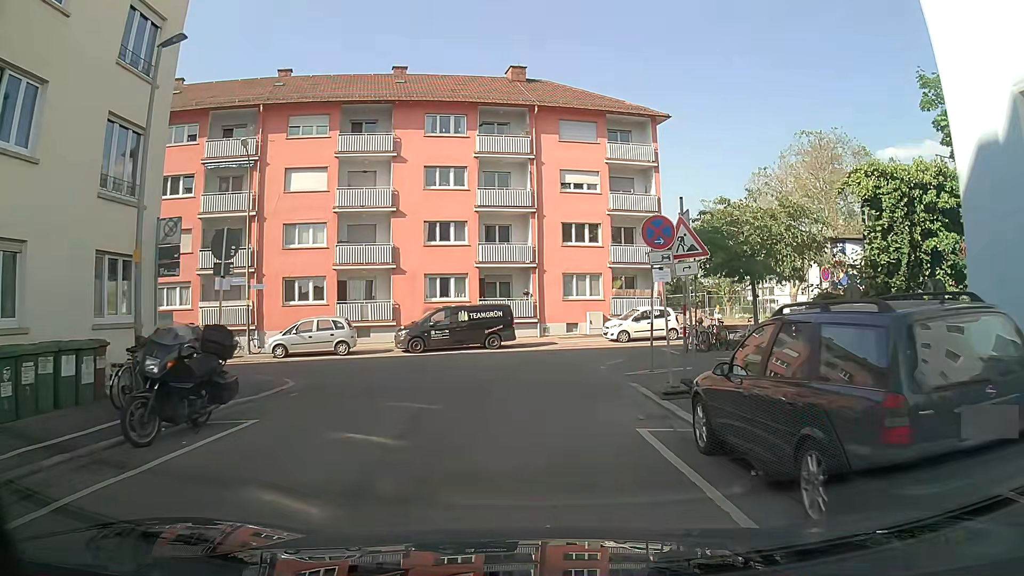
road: residential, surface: asphalt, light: Day
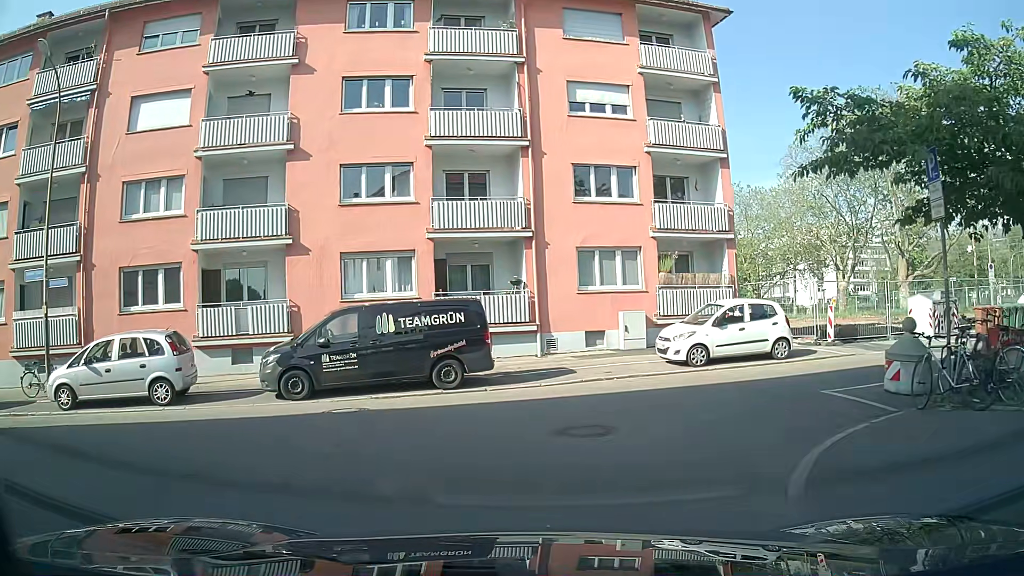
(+0.4, +14.0) m; 0°
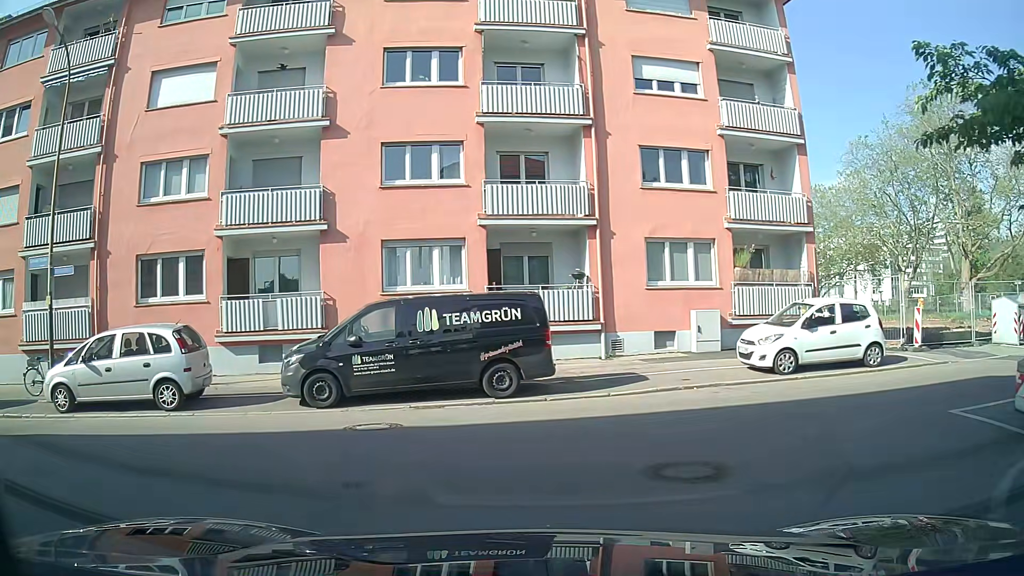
(-0.1, +2.1) m; -4°
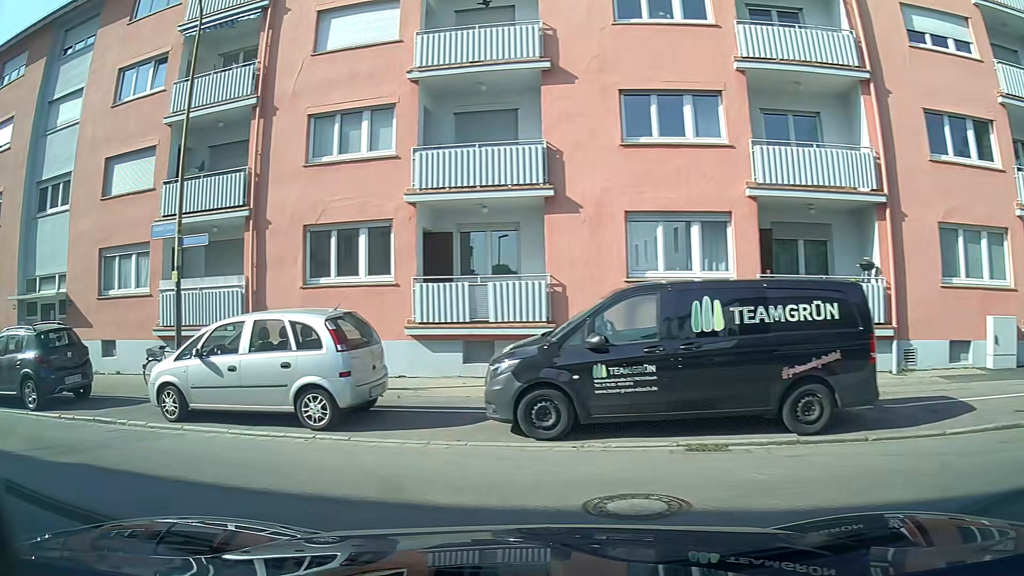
(-0.6, +4.0) m; -21°
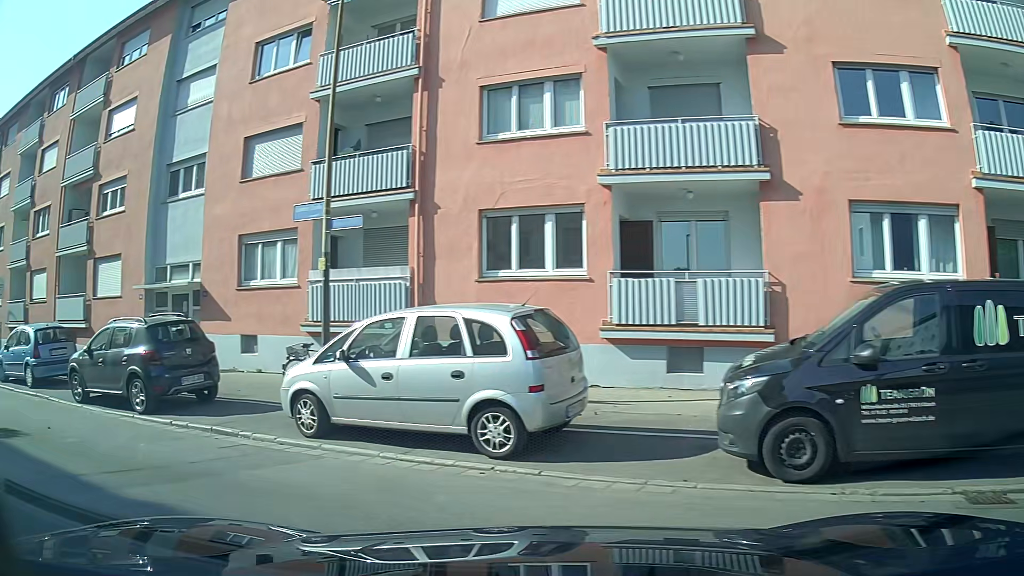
(-0.3, +2.1) m; -13°
